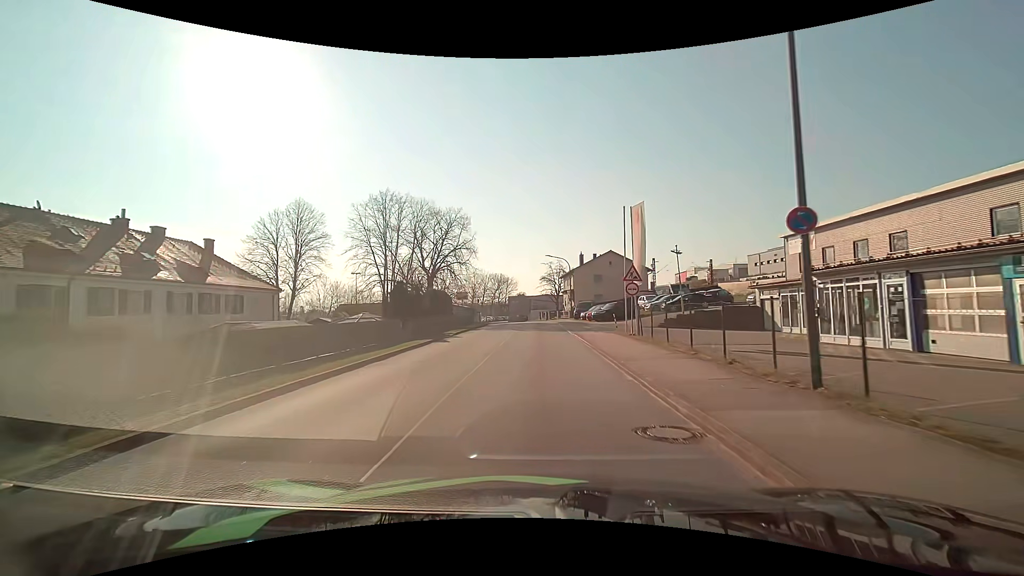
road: unclassified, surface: asphalt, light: Day
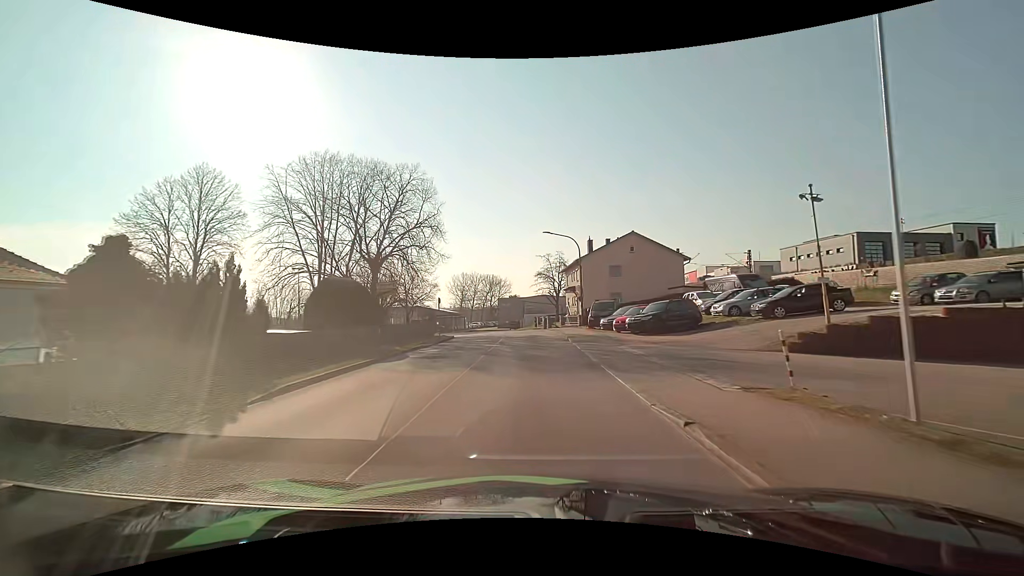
(0.0, +19.3) m; 0°
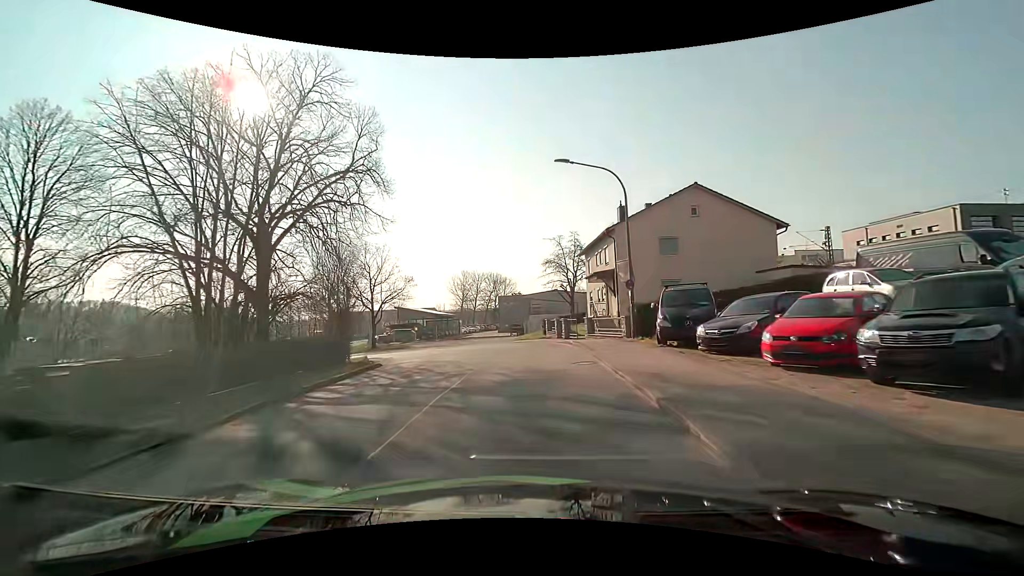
(-0.1, +17.8) m; -1°
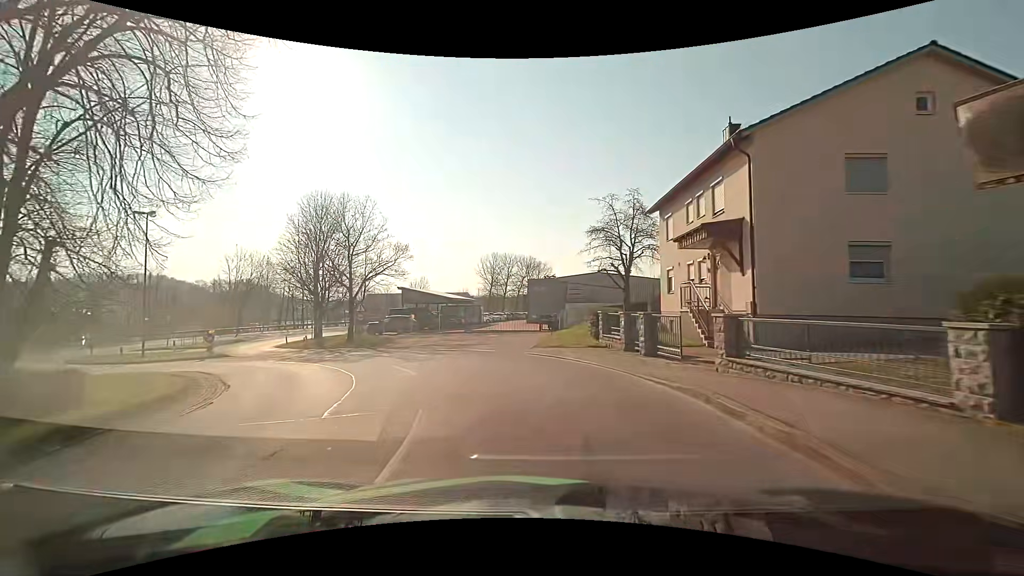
(-0.5, +15.3) m; -4°
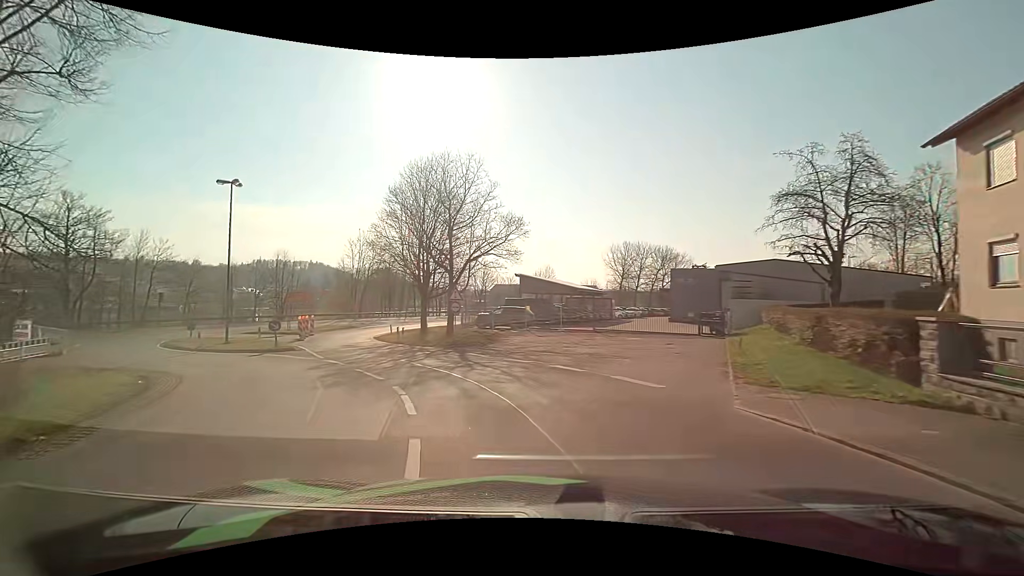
(-1.1, +9.4) m; -14°
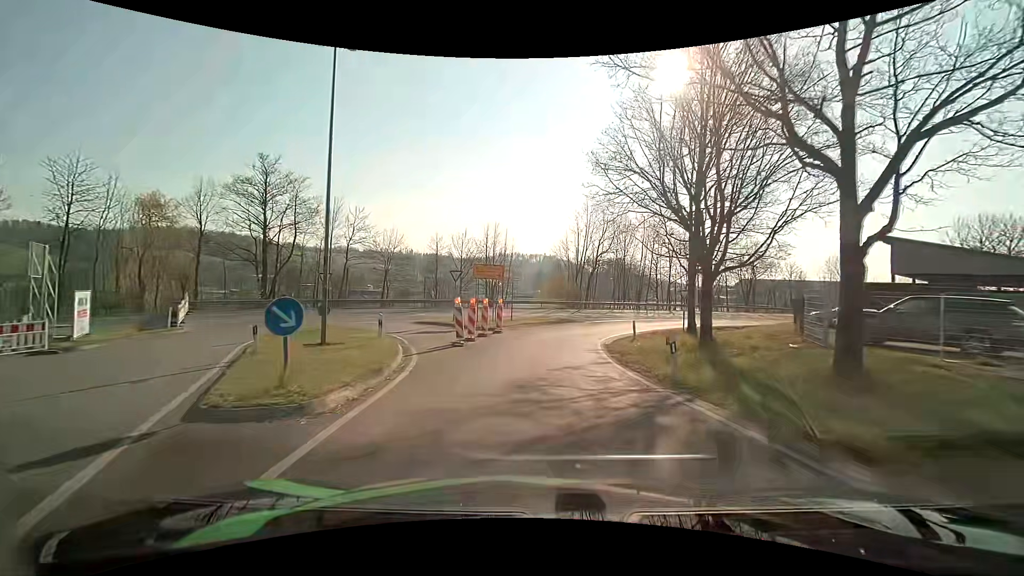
(-5.8, +19.6) m; -27°
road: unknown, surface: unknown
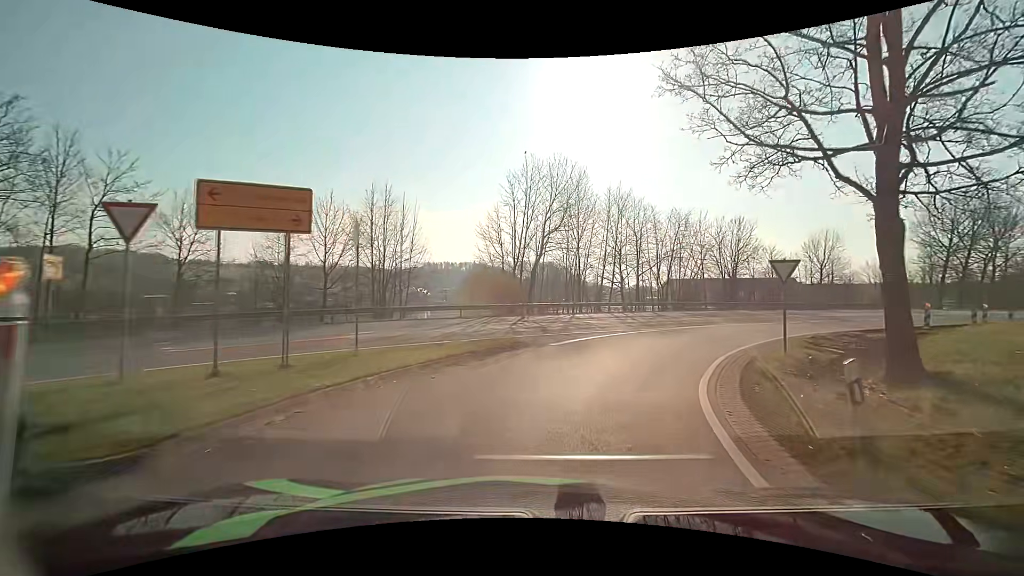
(+0.8, +20.8) m; +8°
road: unclassified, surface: asphalt
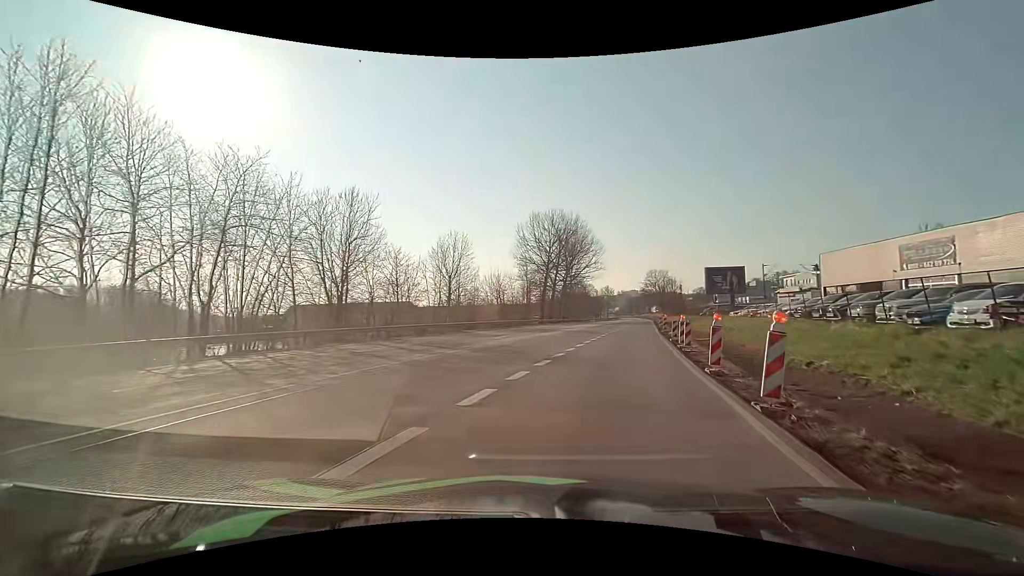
(+9.3, +24.7) m; +41°
(+1, +10) (+2, +20) (+4, +30) (+6, +39) (+8, +49) (+11, +59) (+13, +69) (+15, +79) (+17, +88) (+19, +98) m
